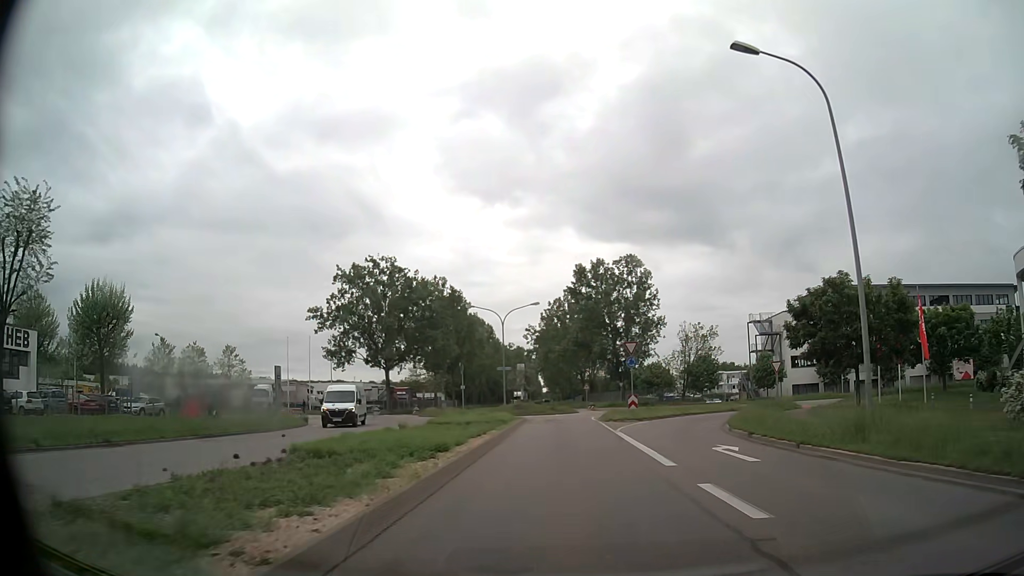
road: secondary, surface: asphalt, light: Day
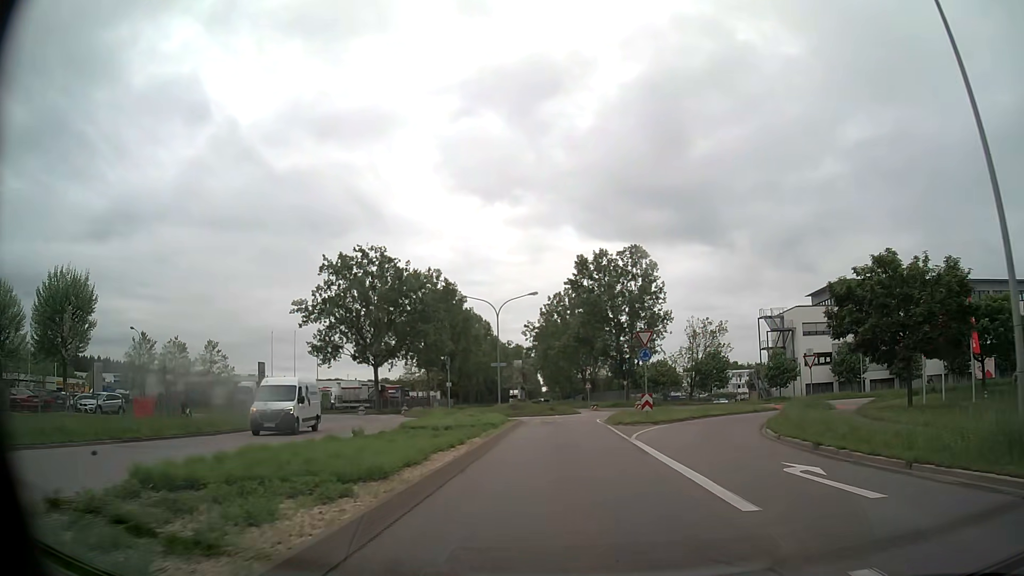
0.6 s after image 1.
(0.0, +5.5) m; 0°
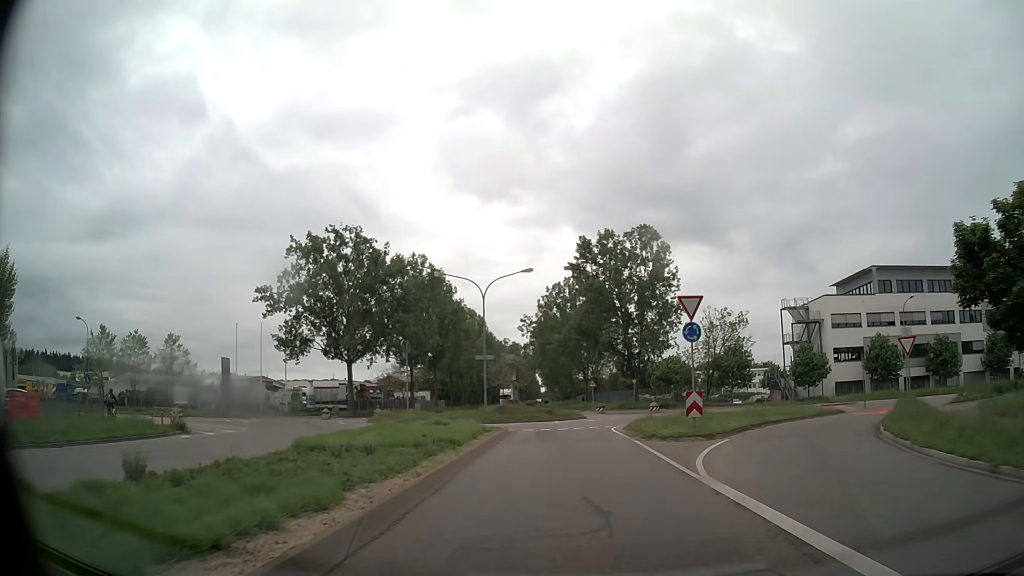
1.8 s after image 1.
(+0.1, +10.3) m; 0°
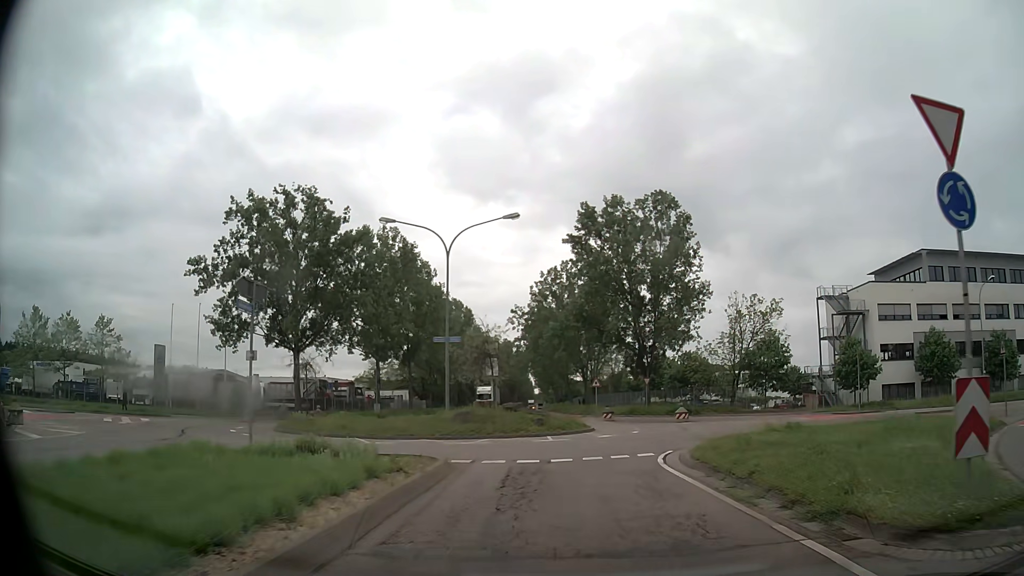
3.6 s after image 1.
(+0.1, +13.9) m; +1°
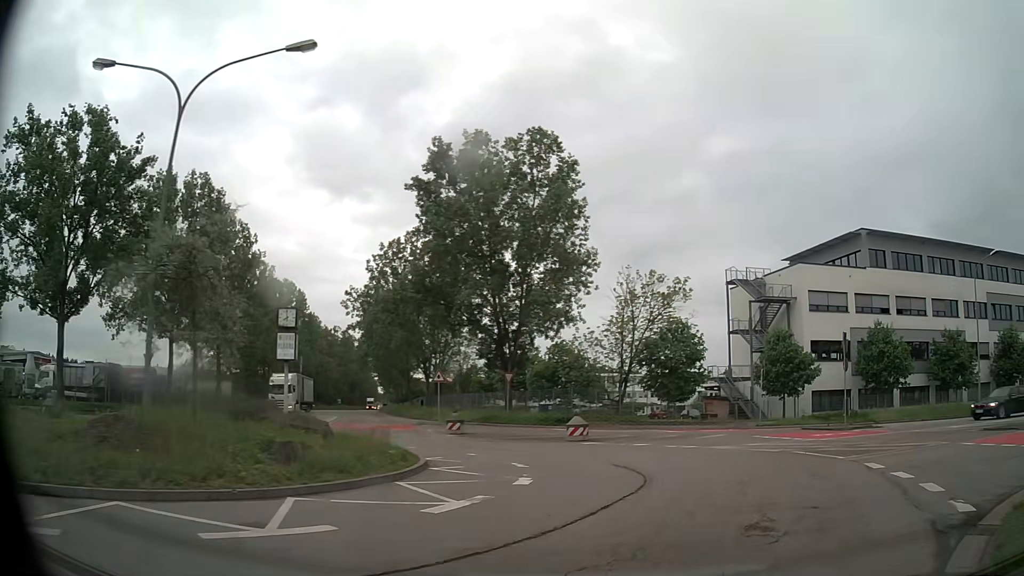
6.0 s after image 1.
(+0.7, +15.8) m; +13°
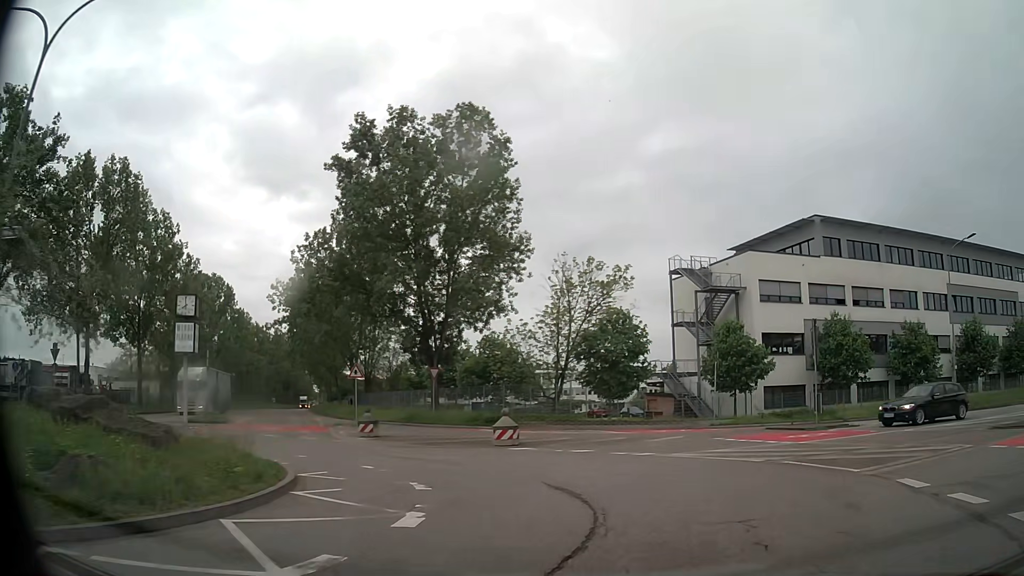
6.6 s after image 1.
(+0.2, +3.8) m; +6°
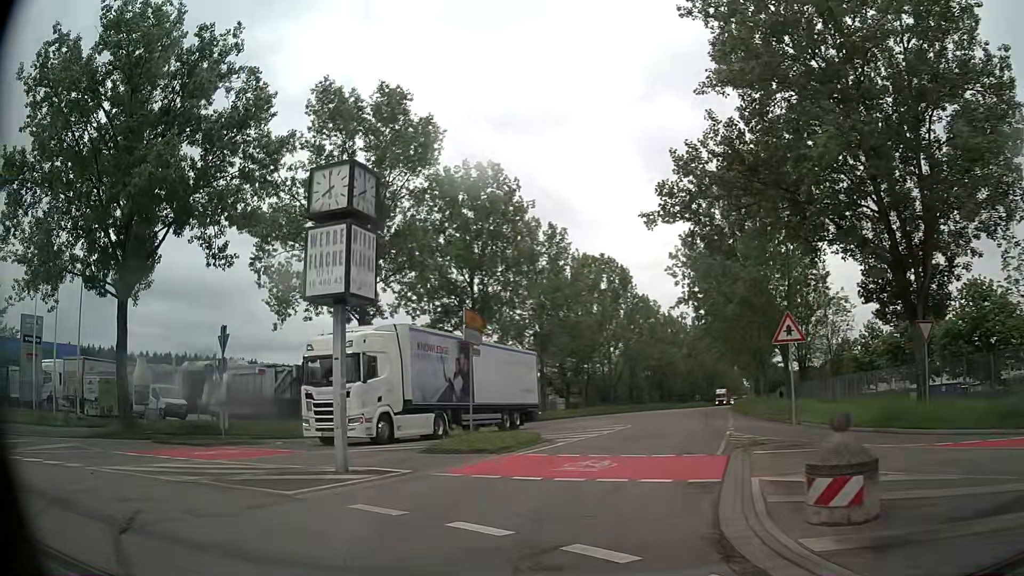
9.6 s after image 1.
(-4.2, +17.9) m; -37°
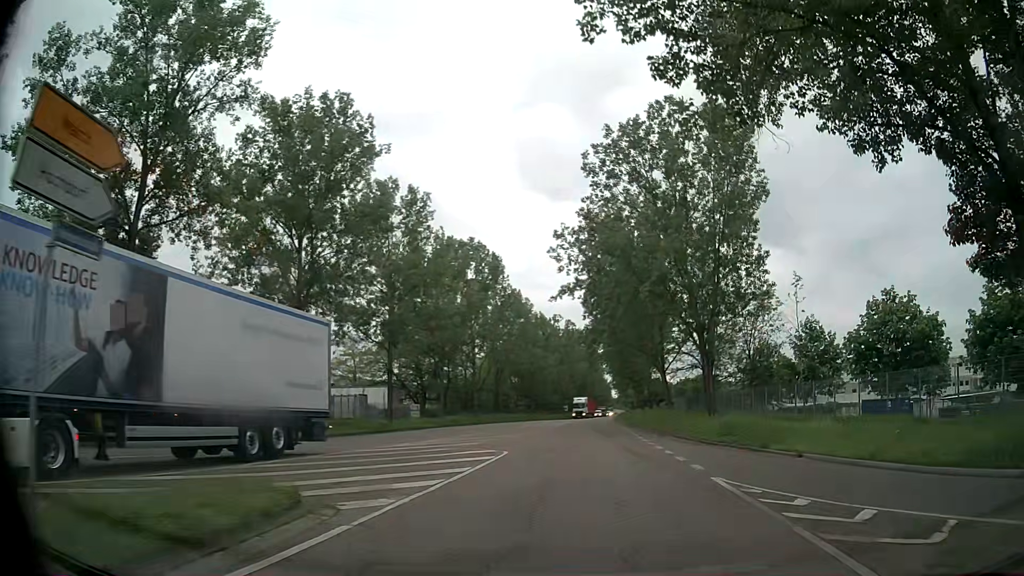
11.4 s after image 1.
(+0.5, +12.7) m; +11°
(0, +10) (+1, +20) (+1, +30) (+2, +40) (+2, +50) (+3, +60) (+4, +70) (+5, +80) (+6, +90) (+7, +100) m
